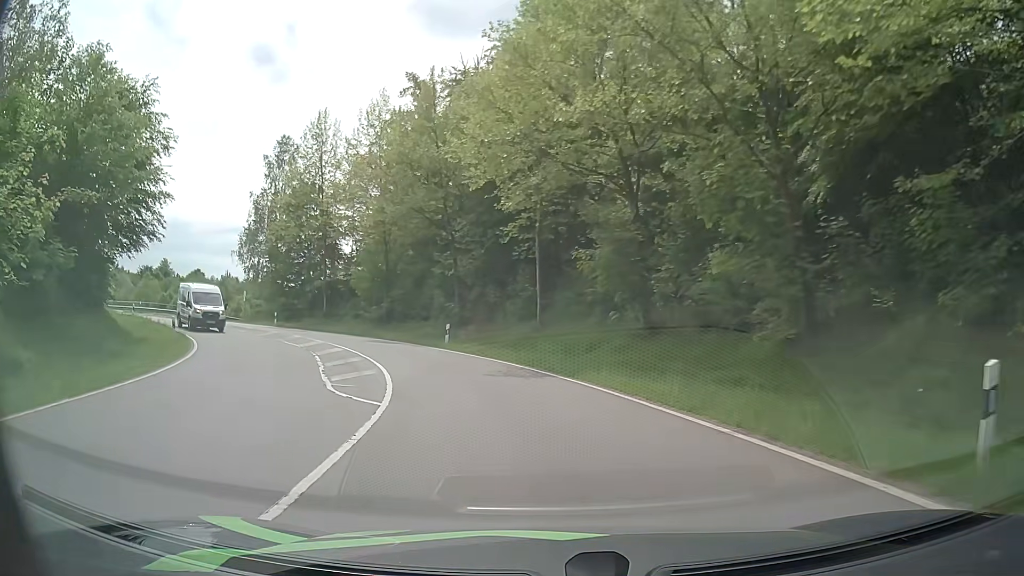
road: primary_link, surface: asphalt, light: Day
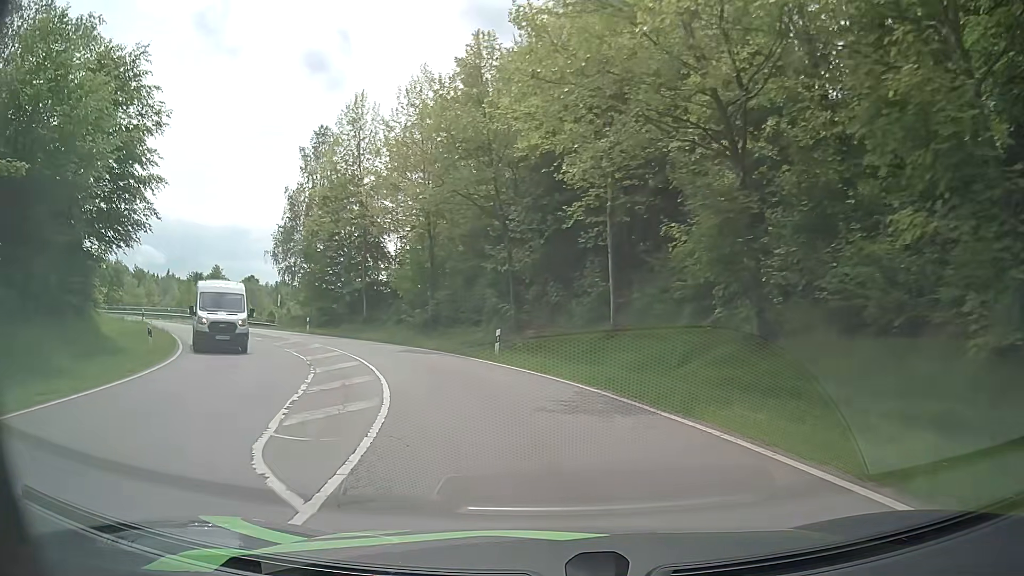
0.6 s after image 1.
(-0.3, +6.1) m; -5°
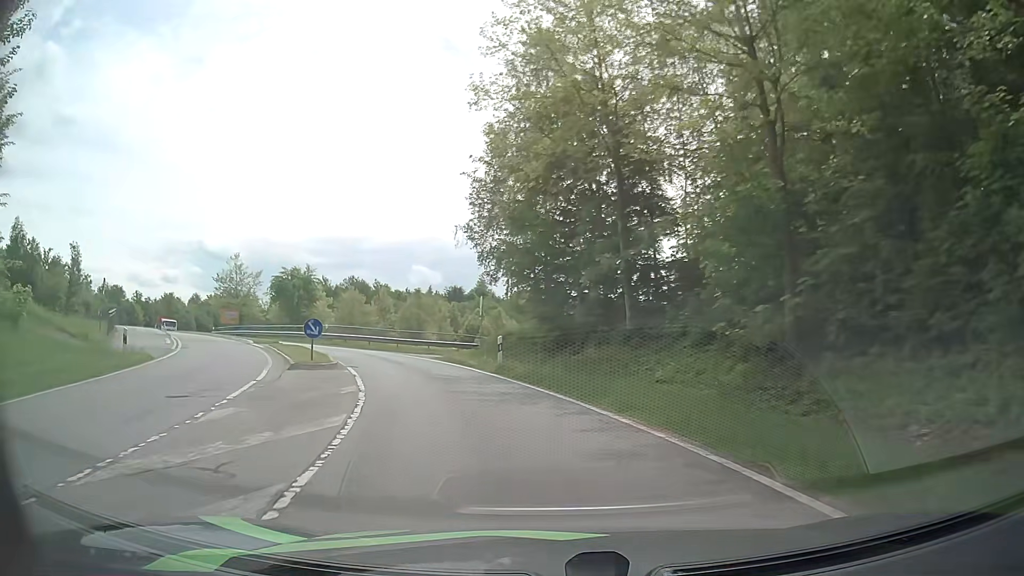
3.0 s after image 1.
(-5.1, +24.0) m; -25°
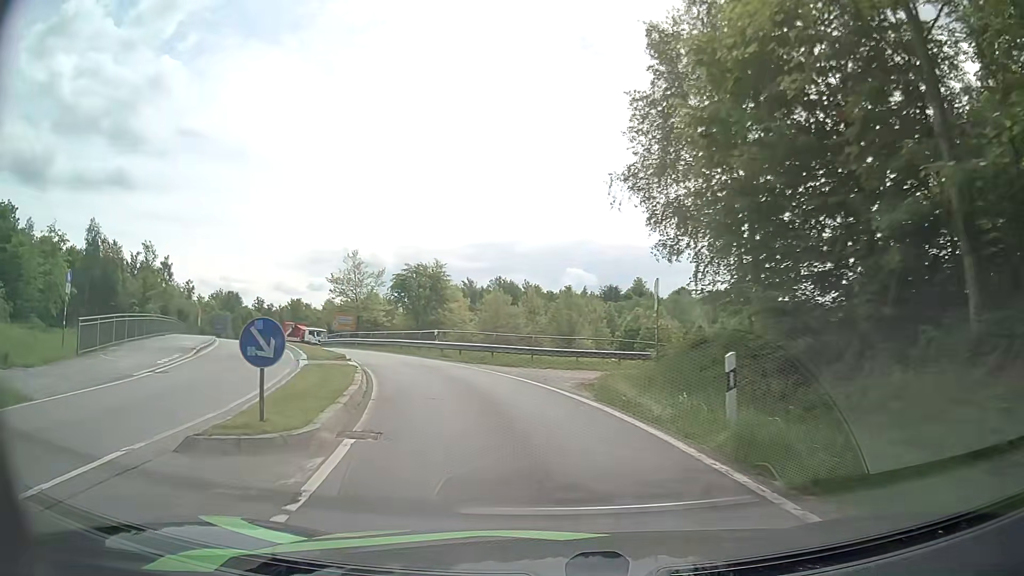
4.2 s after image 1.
(-1.4, +12.2) m; -13°
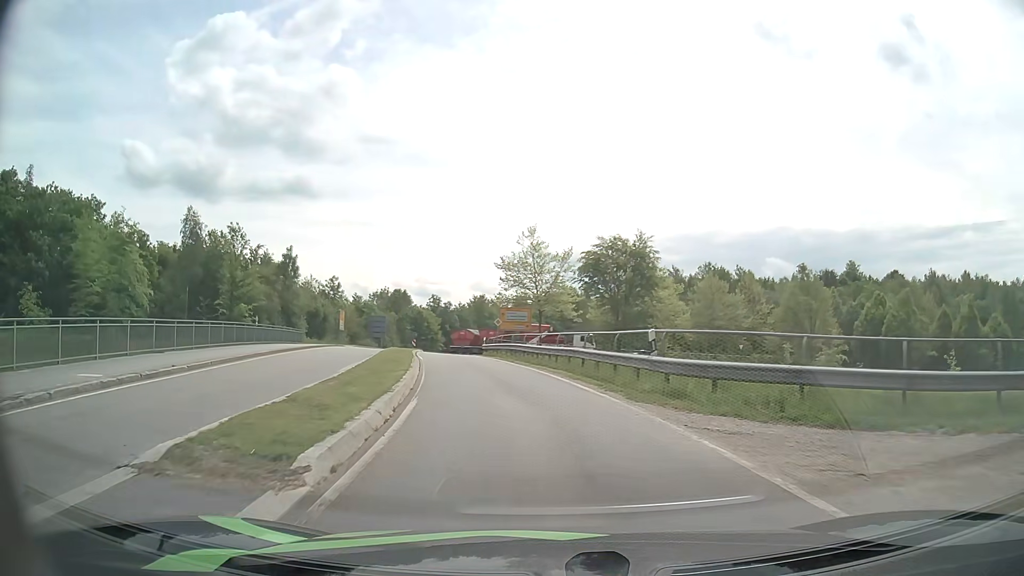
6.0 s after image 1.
(-2.9, +18.4) m; -17°
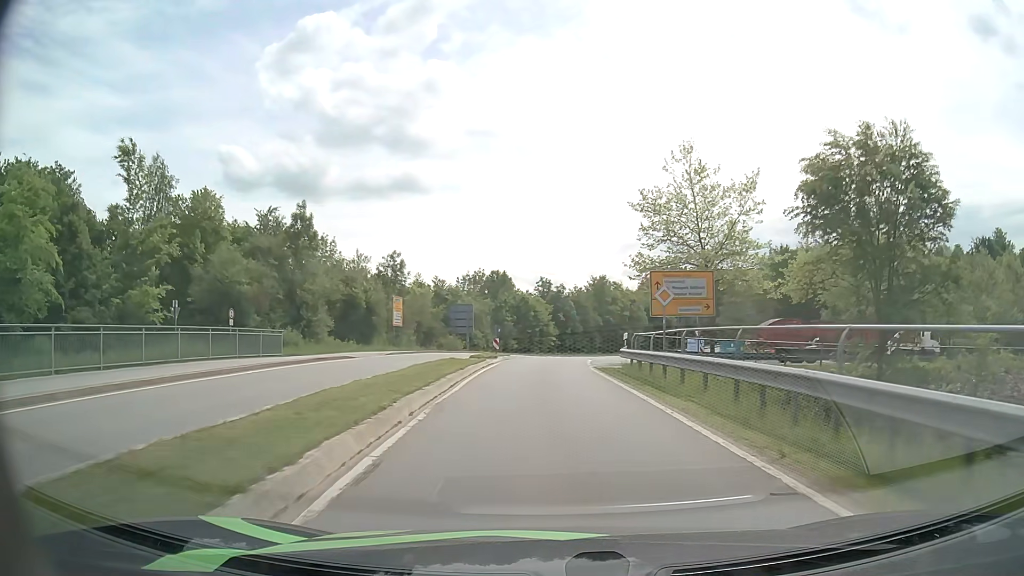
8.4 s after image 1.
(-2.9, +26.3) m; -10°
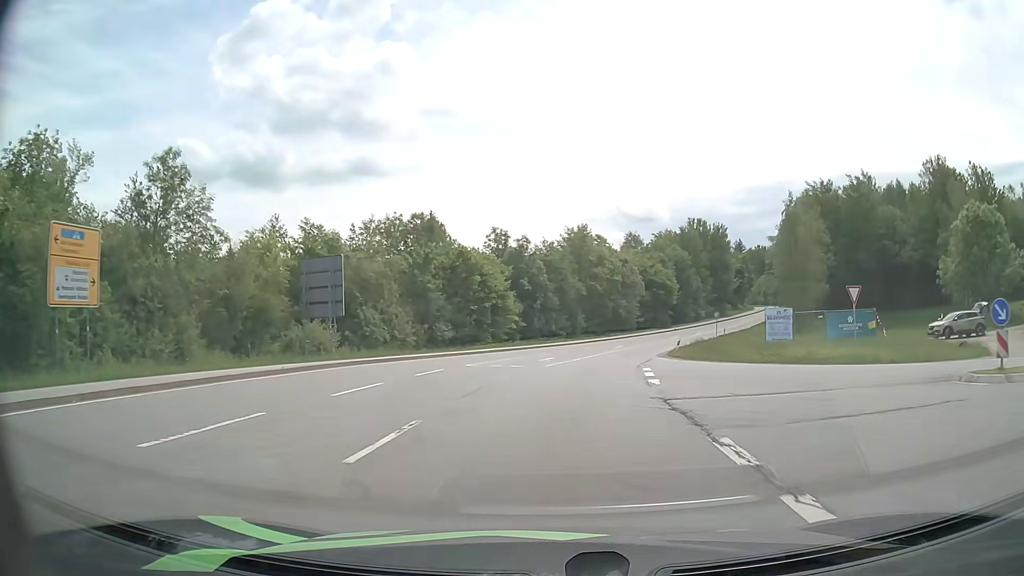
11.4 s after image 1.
(+0.4, +36.7) m; +3°
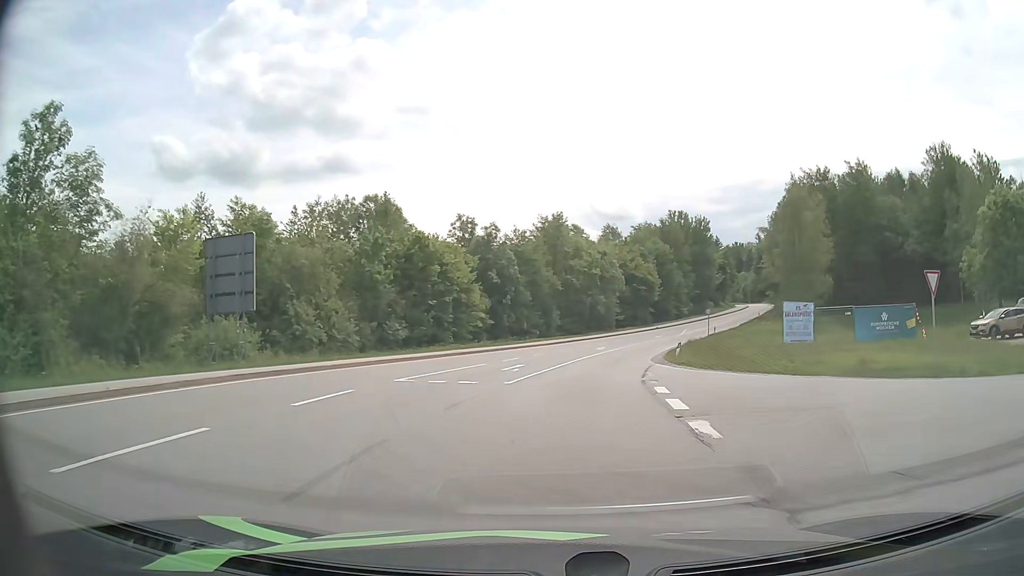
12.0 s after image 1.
(+0.2, +7.6) m; +3°
(0, +10) (+1, +20) (+3, +30) (+5, +40) (+7, +49) (+10, +59) (+14, +68) (+18, +77) (+22, +87) (+26, +96) m
